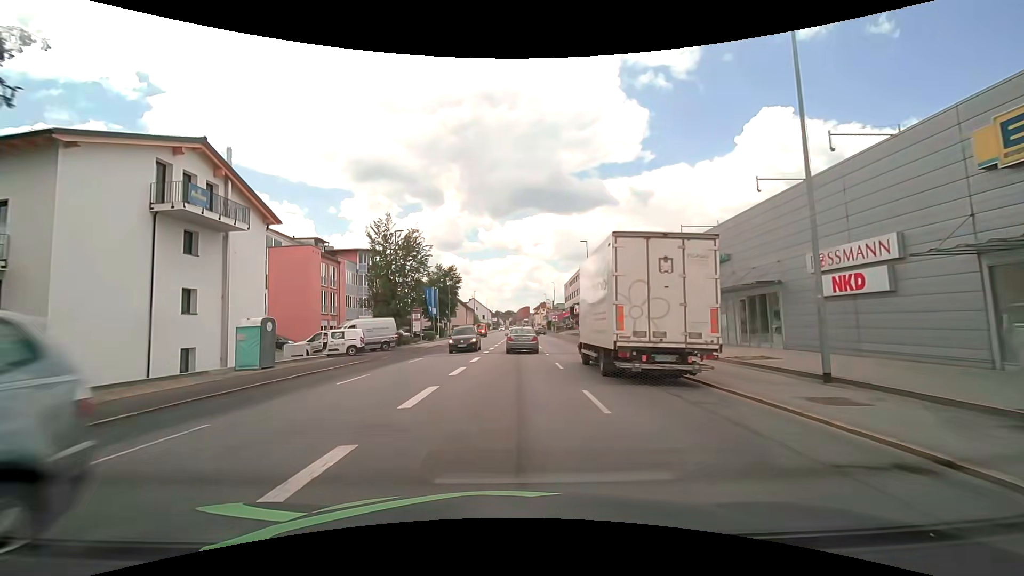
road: tertiary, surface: asphalt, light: Day
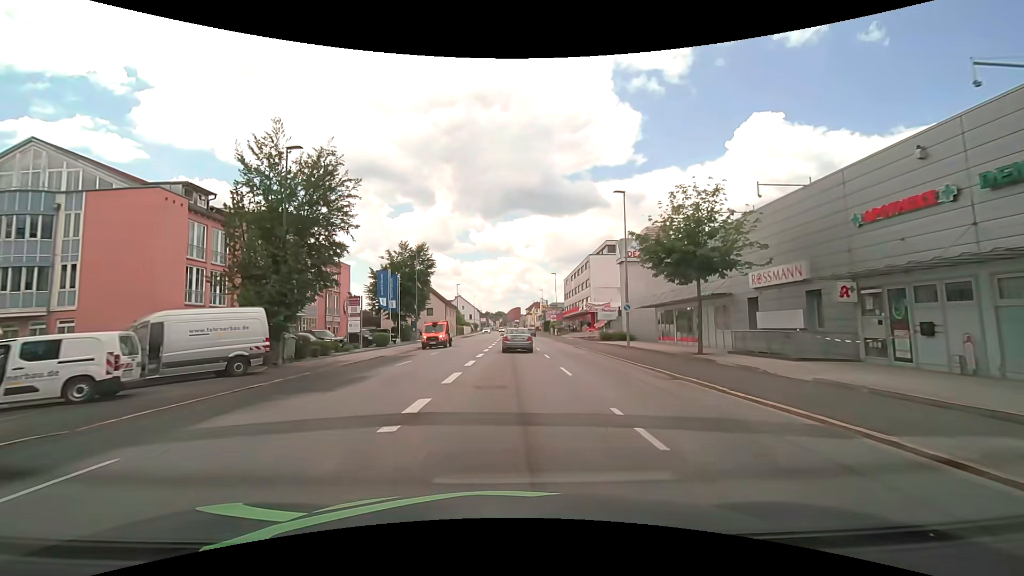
(+0.2, +20.4) m; +1°
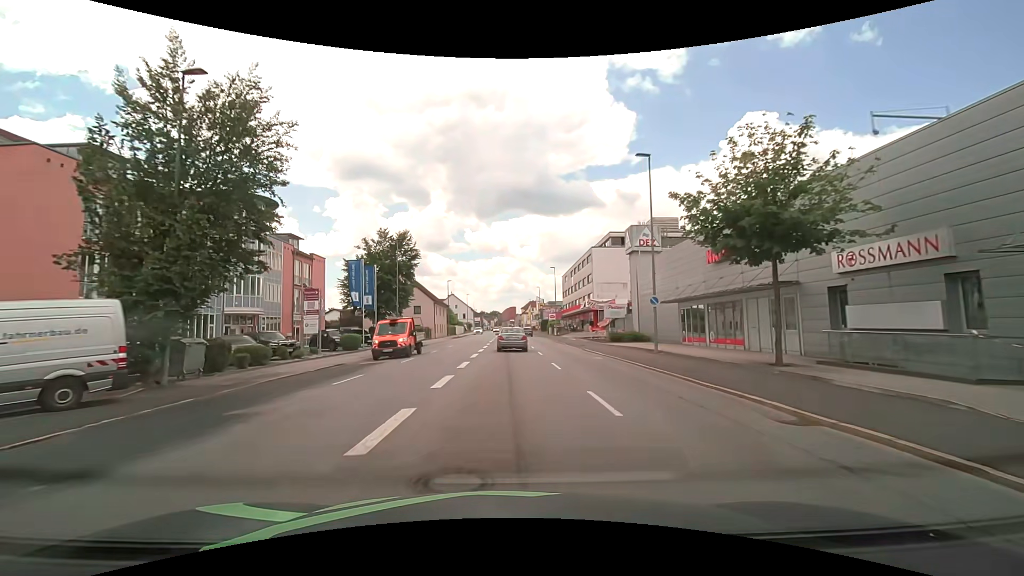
(0.0, +7.1) m; +1°
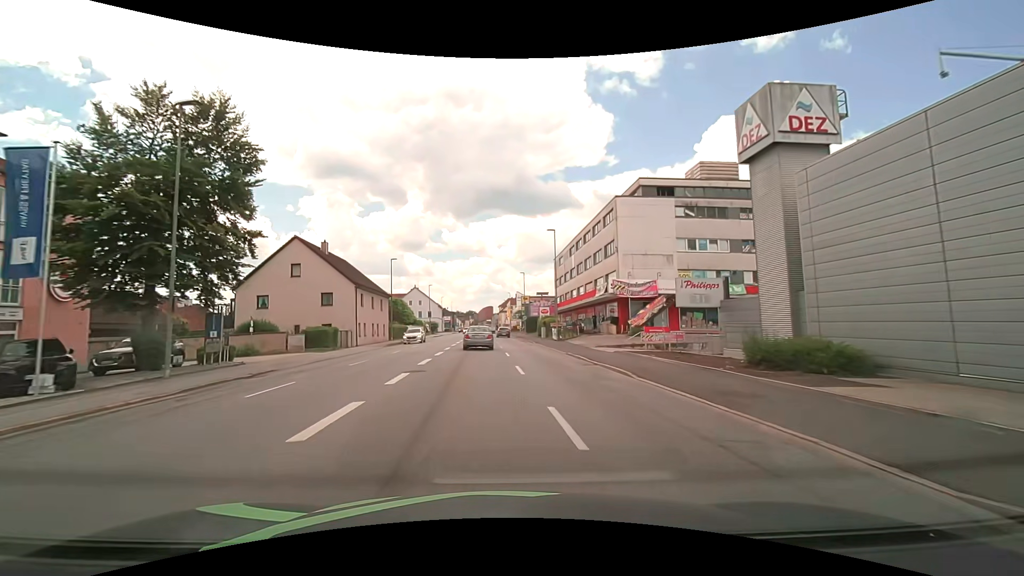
(+0.5, +29.3) m; +2°
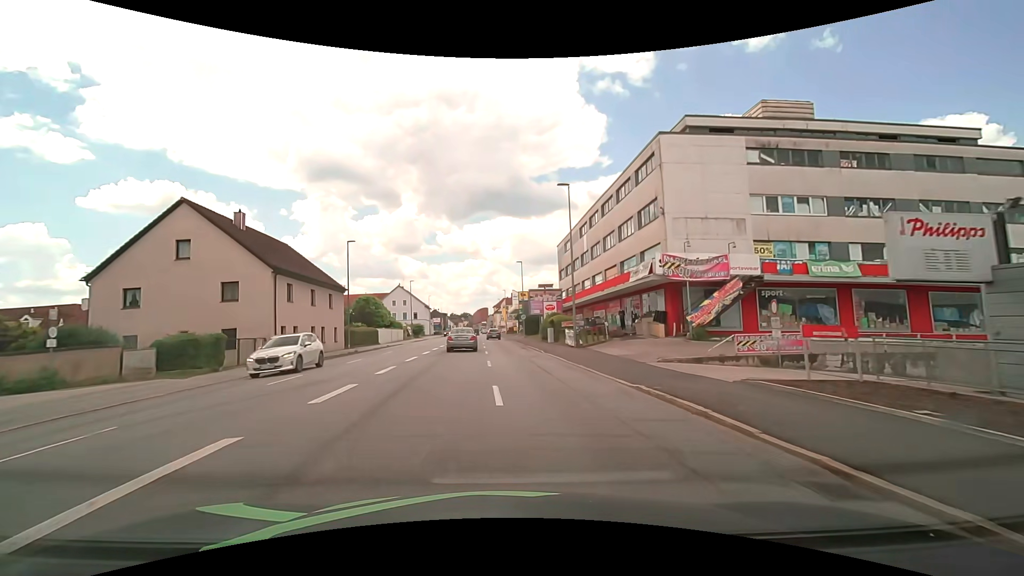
(+0.1, +14.9) m; +1°
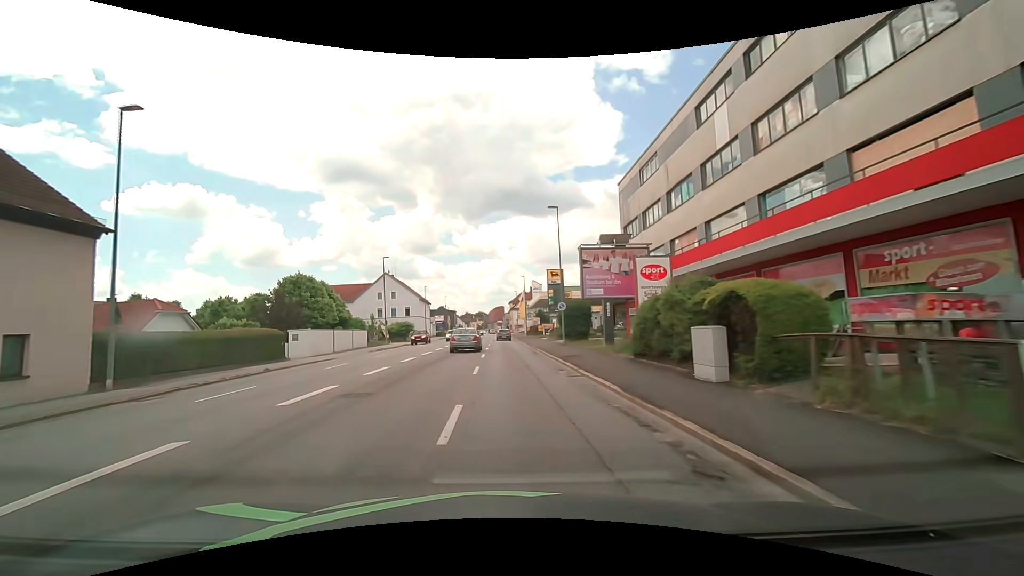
(-0.6, +30.0) m; -2°
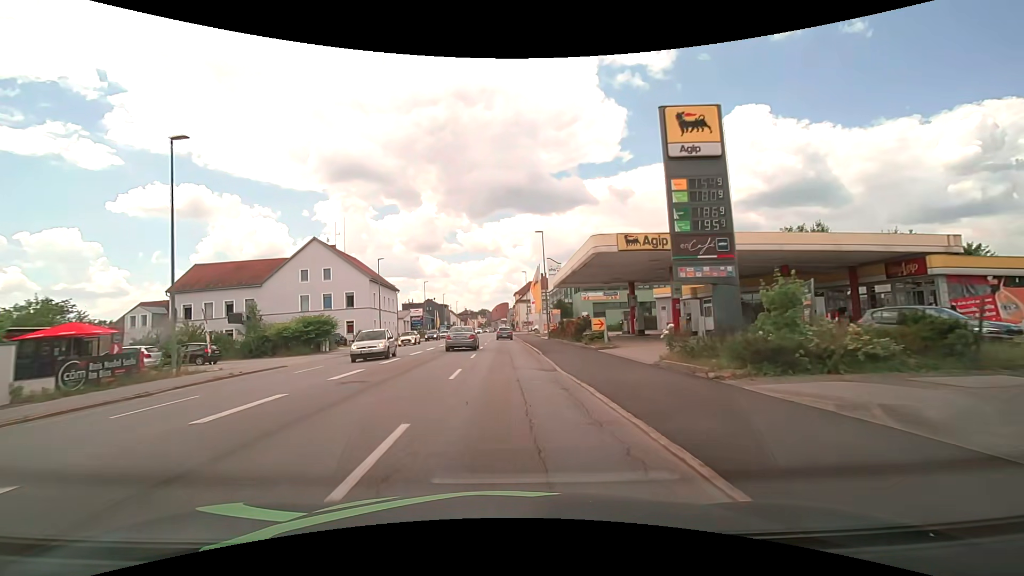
(-0.2, +38.0) m; 0°
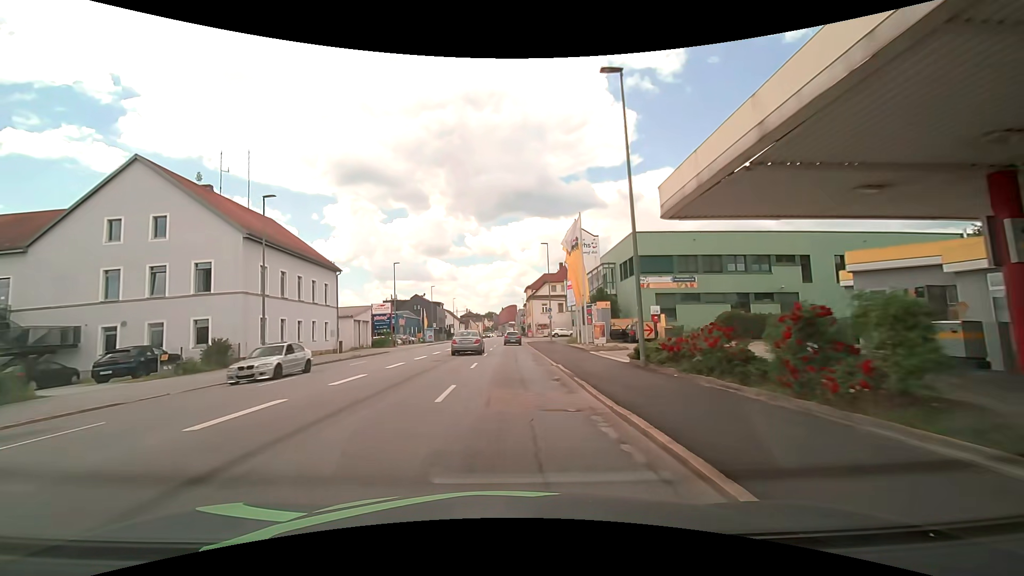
(-0.4, +30.5) m; -1°
(0, +10) (0, +20) (0, +30) (0, +40) (0, +50) (0, +60) (0, +70) (+1, +80) (+1, +90) (0, +100) m
